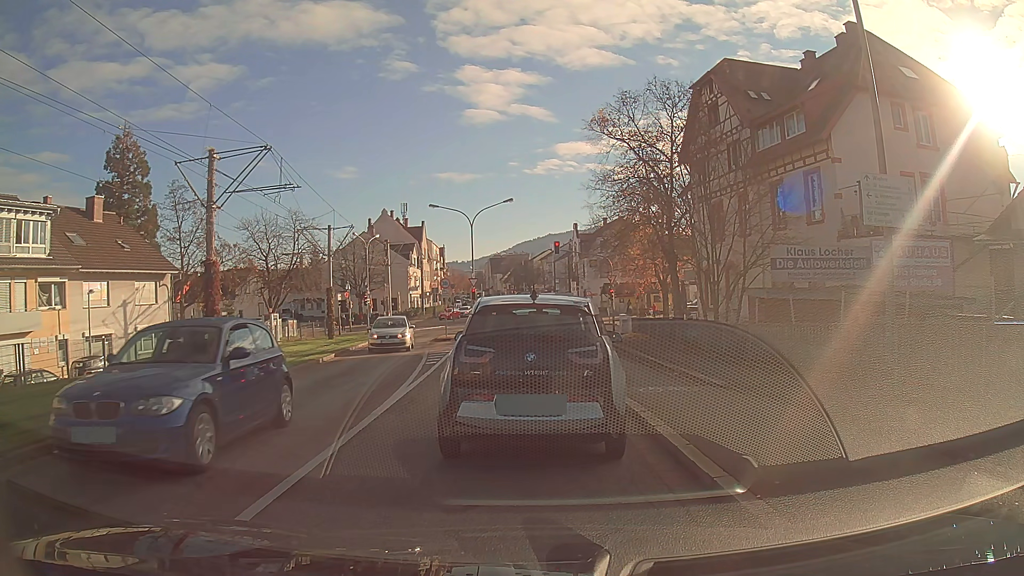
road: tertiary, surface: asphalt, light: Day
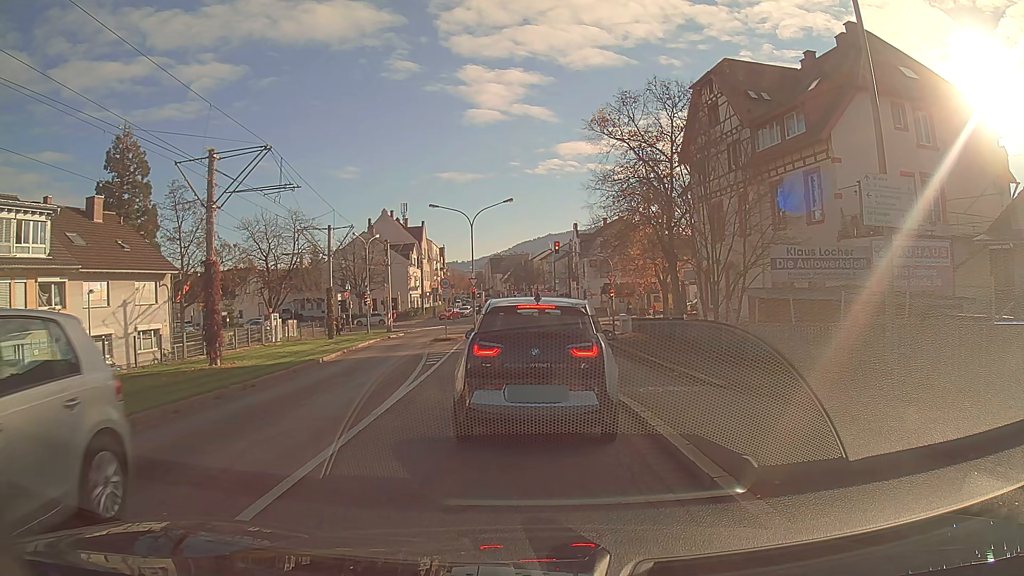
(0.0, 0.0) m; 0°
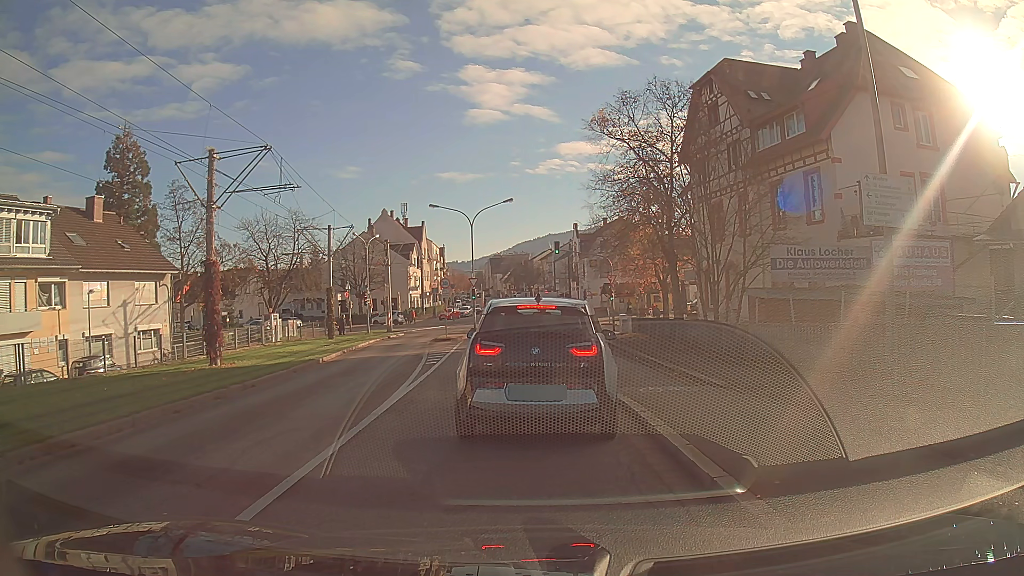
(0.0, 0.0) m; 0°
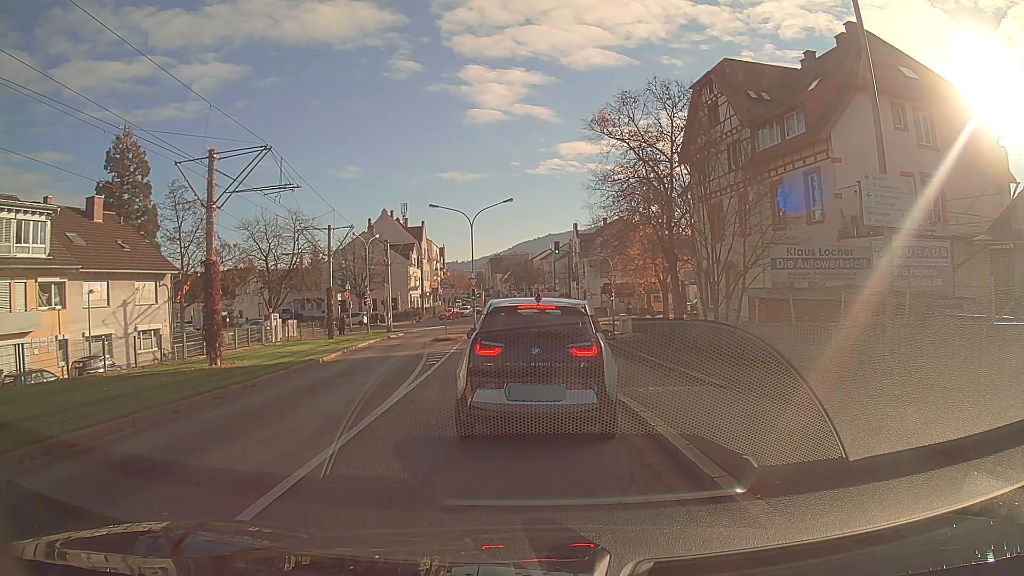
(0.0, 0.0) m; 0°
